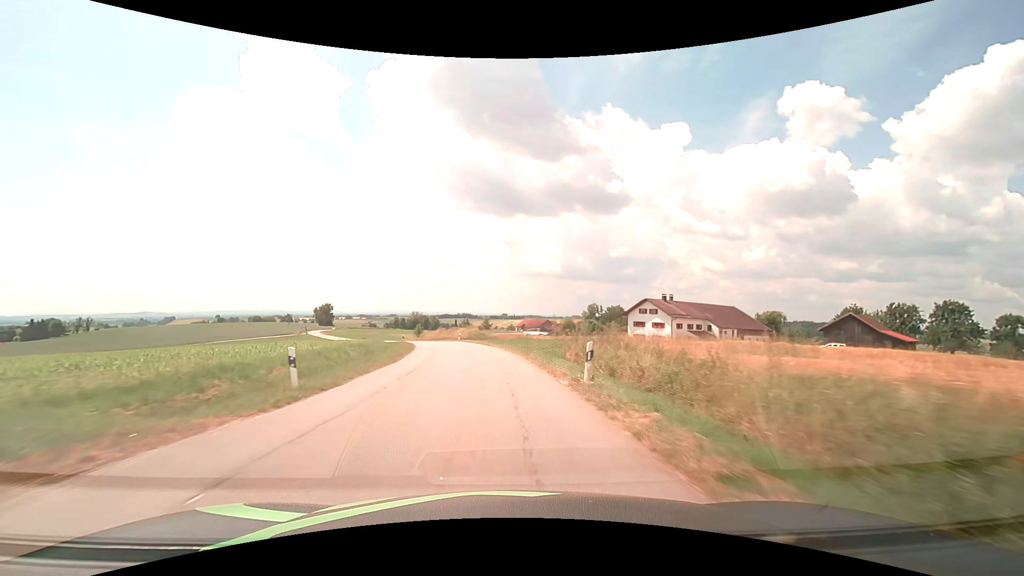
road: tertiary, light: Day
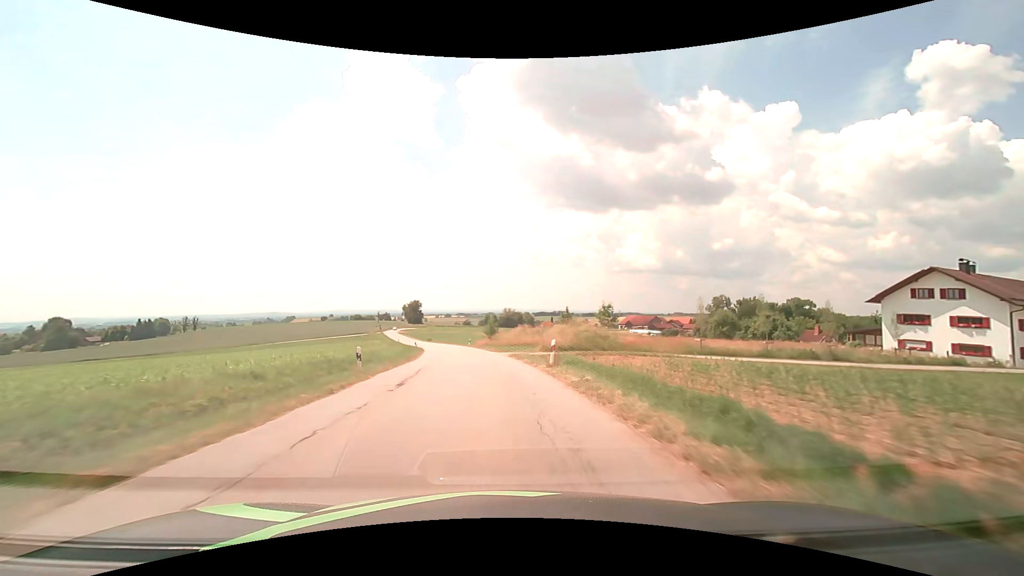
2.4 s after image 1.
(-3.9, +43.7) m; -11°
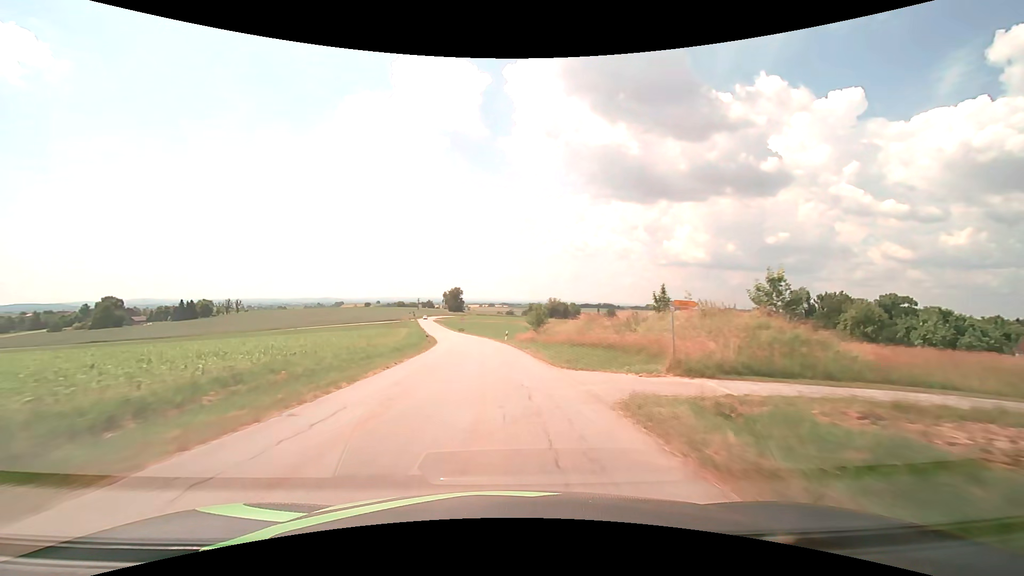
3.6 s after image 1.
(-1.0, +22.0) m; -5°
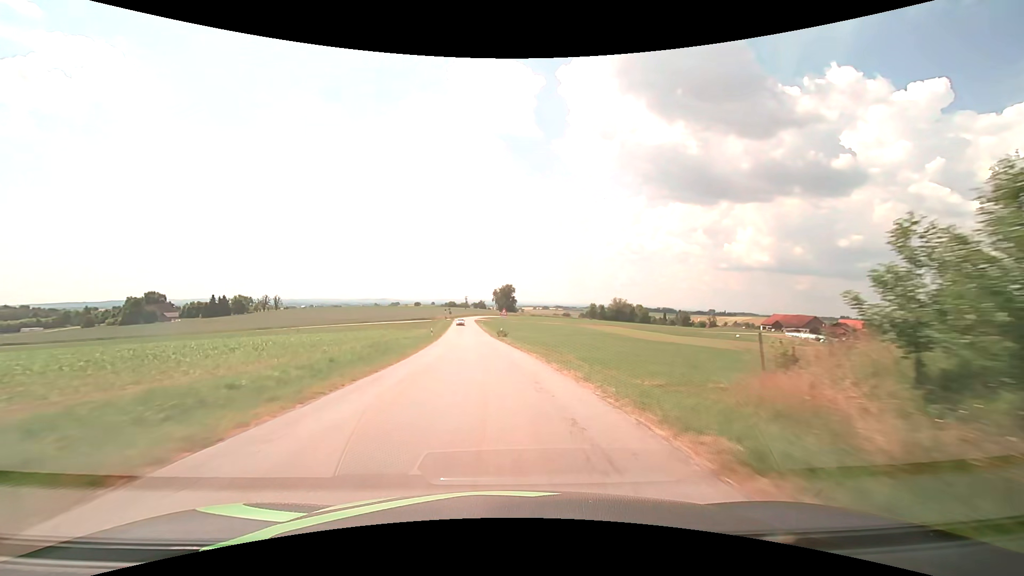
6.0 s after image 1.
(-2.7, +45.0) m; -6°
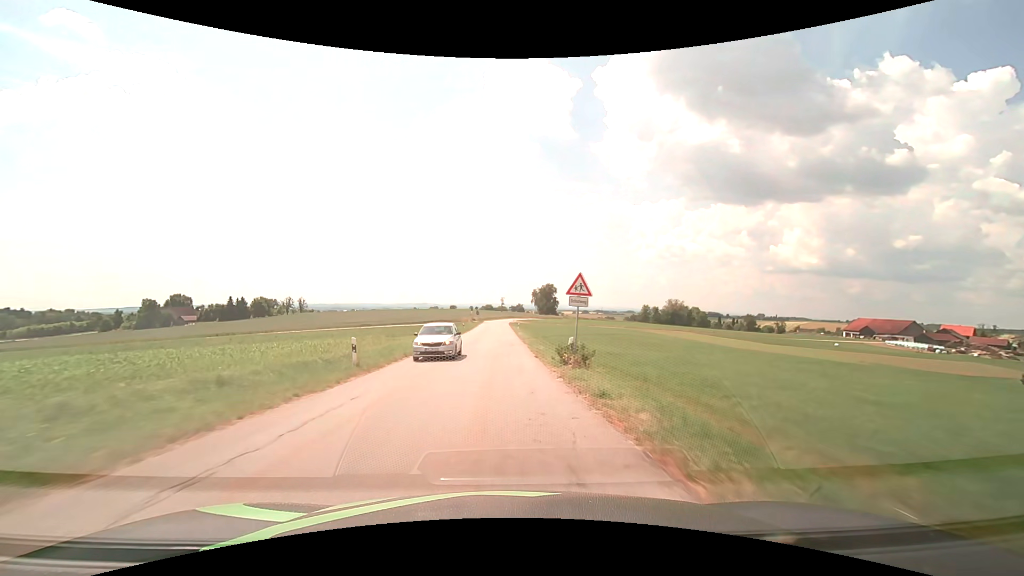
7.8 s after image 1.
(-1.3, +34.5) m; -4°
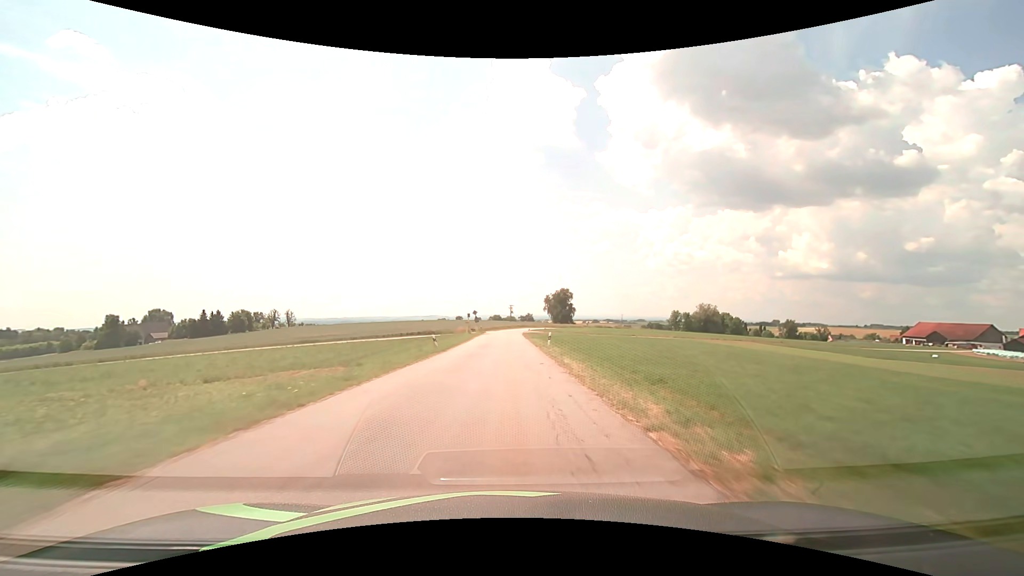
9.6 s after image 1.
(-0.6, +34.8) m; -1°
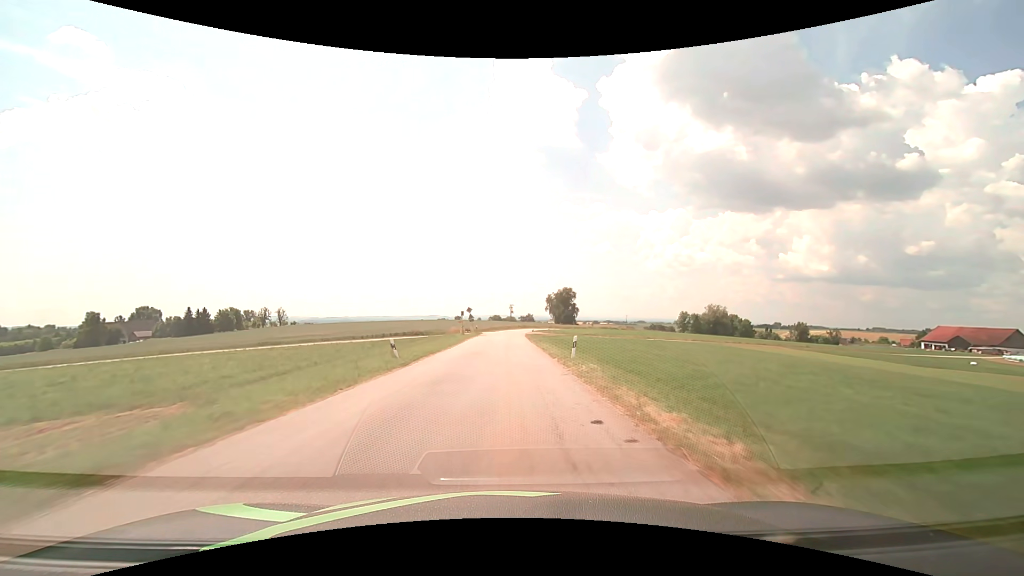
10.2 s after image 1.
(0.0, +11.6) m; 0°
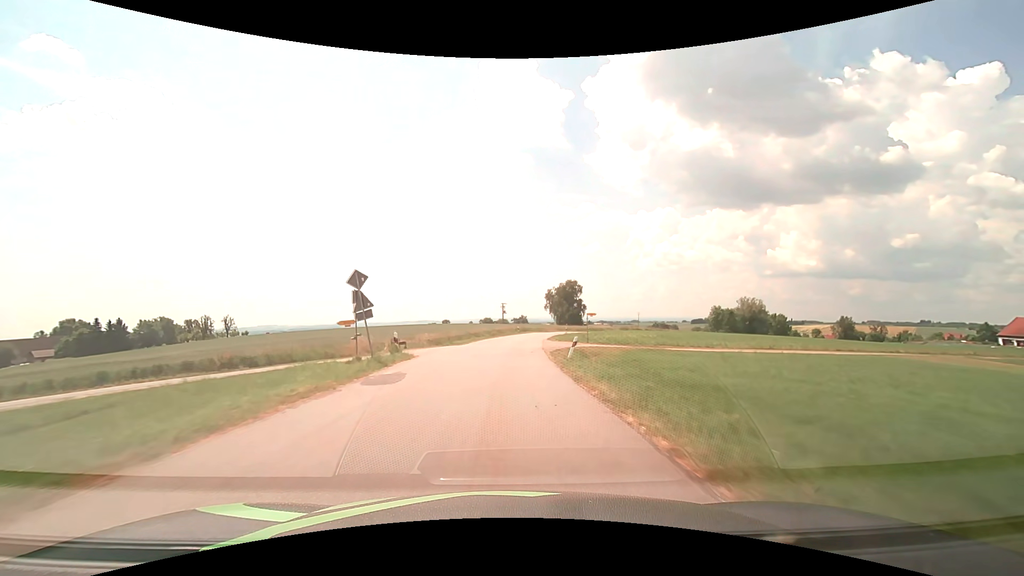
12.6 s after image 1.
(+0.3, +46.1) m; +1°
